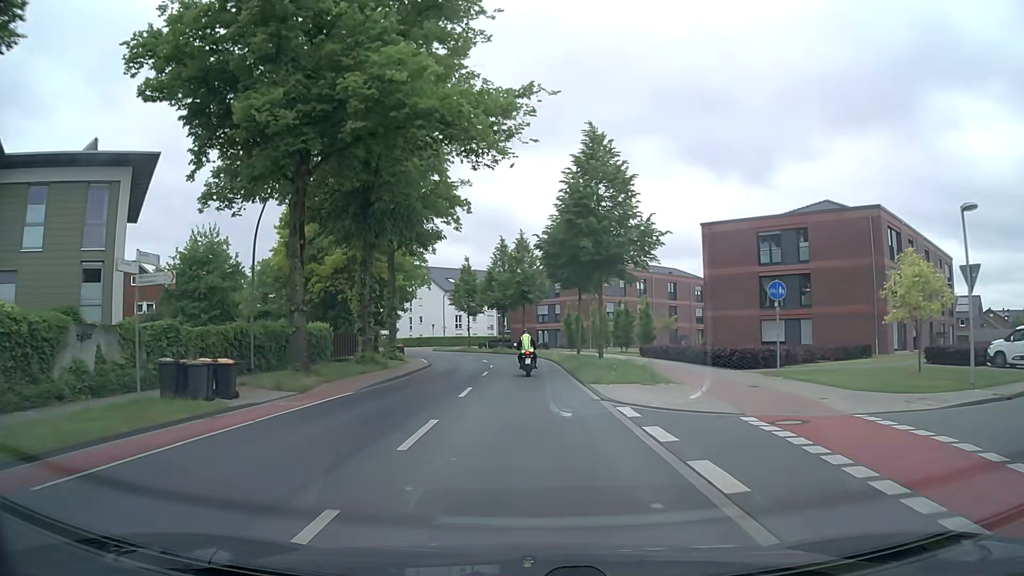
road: secondary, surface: asphalt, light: Day
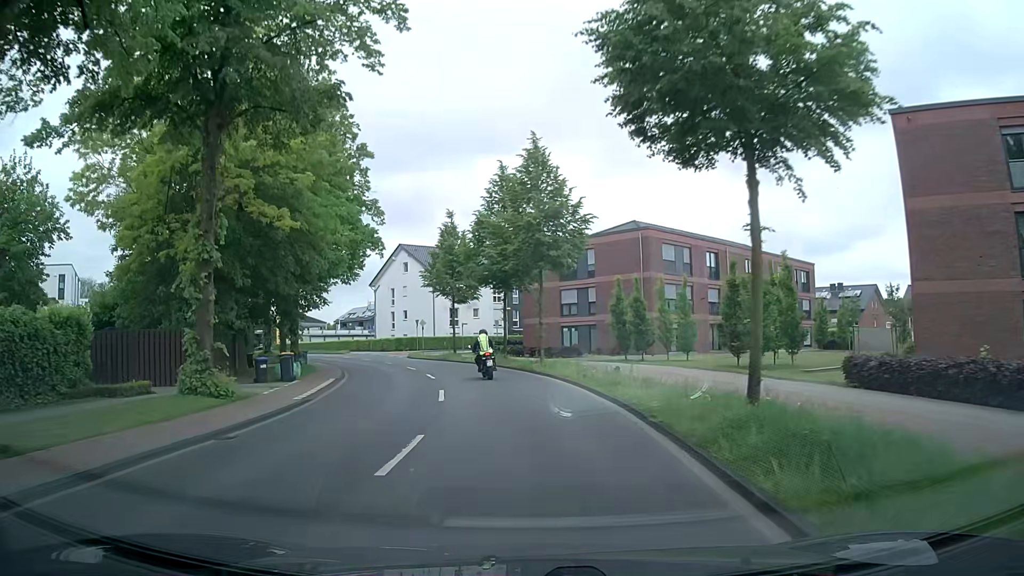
(0.0, +26.8) m; -1°
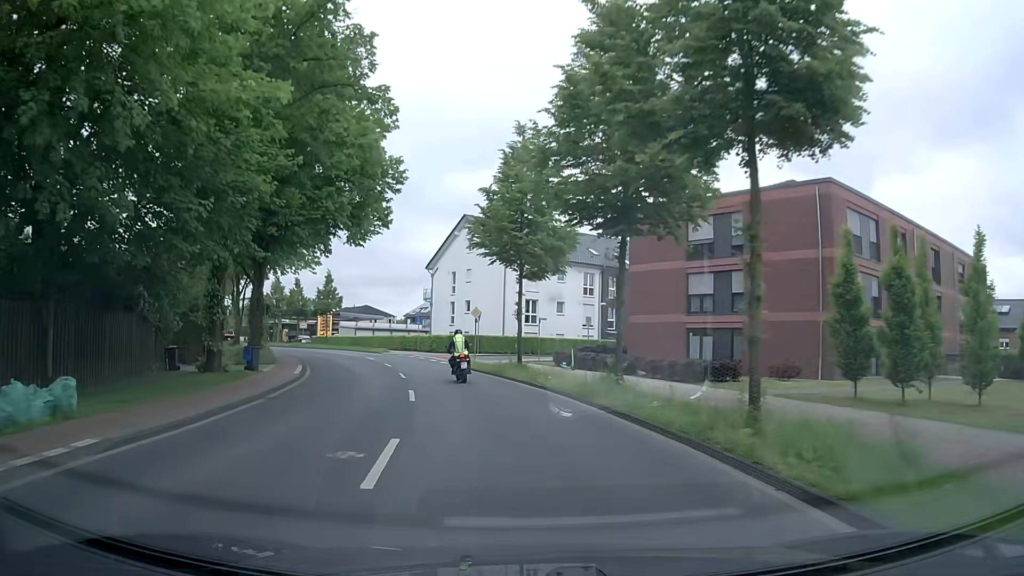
(-1.2, +19.0) m; -7°
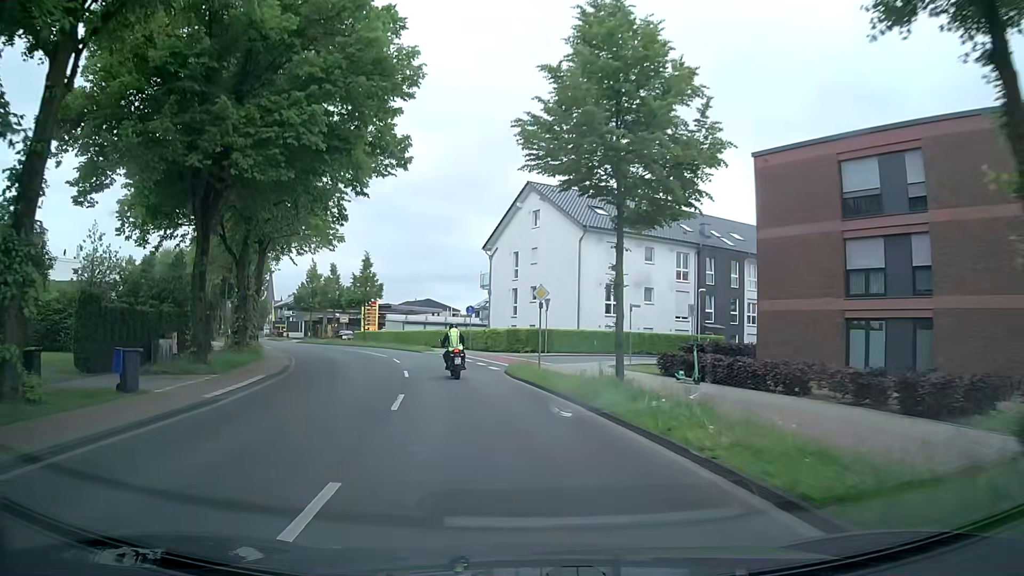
(-0.6, +12.2) m; -5°
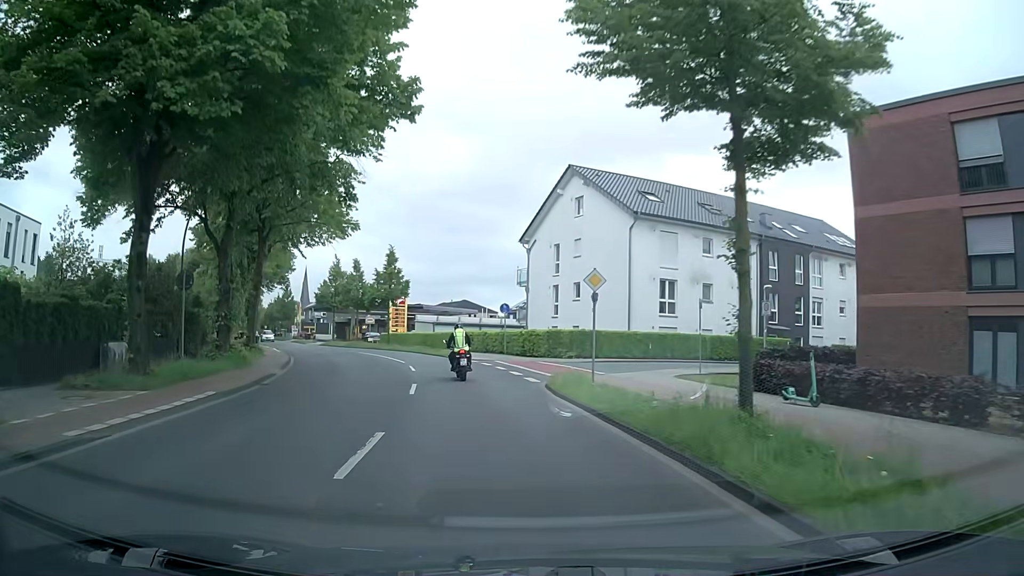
(-0.2, +5.9) m; -4°
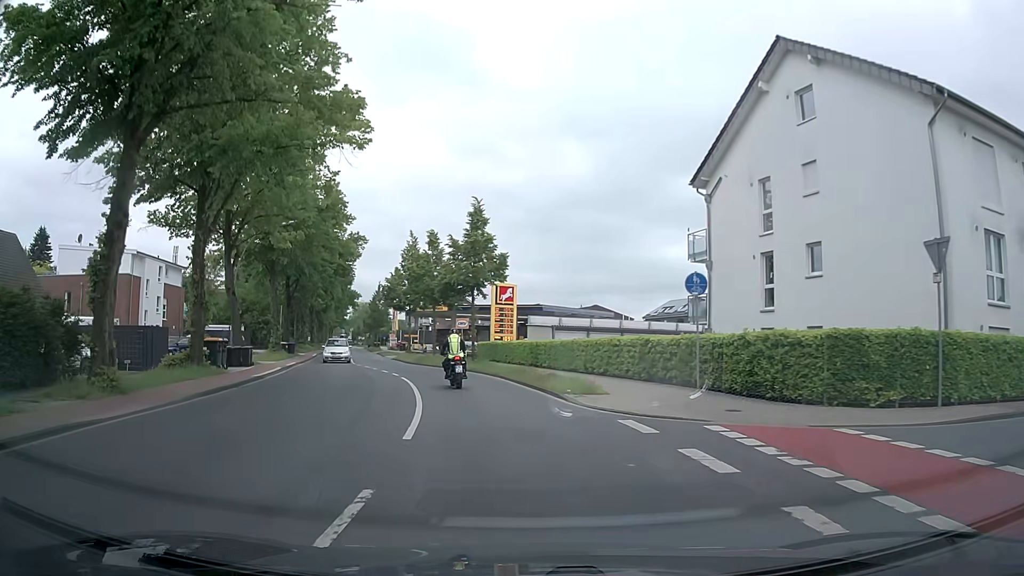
(-2.0, +22.0) m; -11°
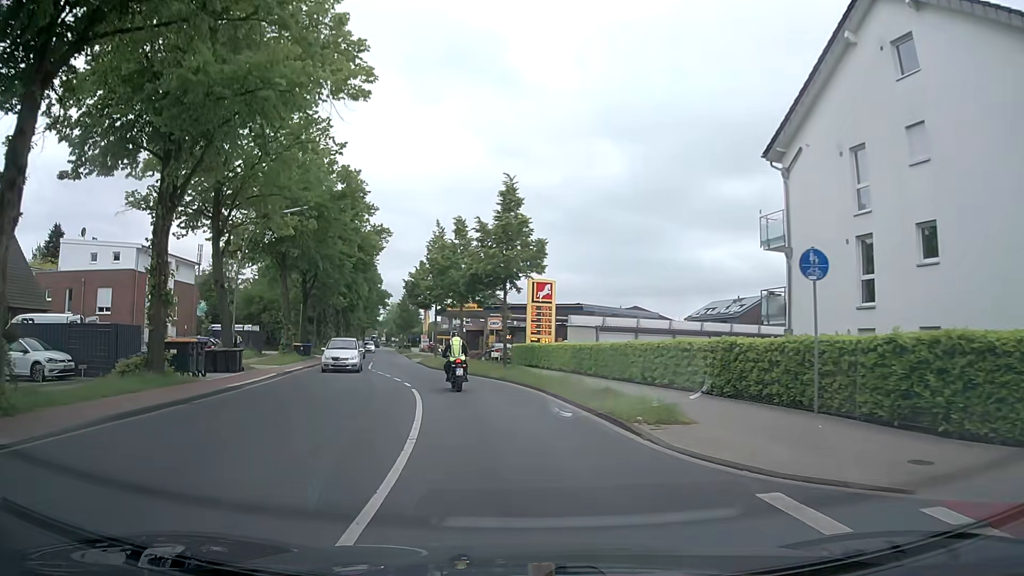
(-0.1, +5.3) m; -3°
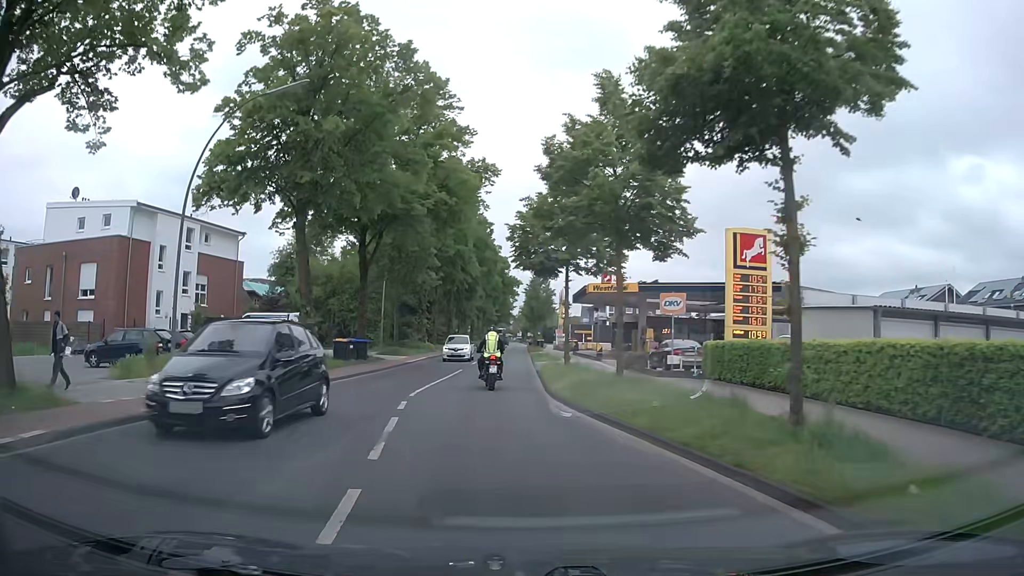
(-1.8, +20.1) m; -12°
